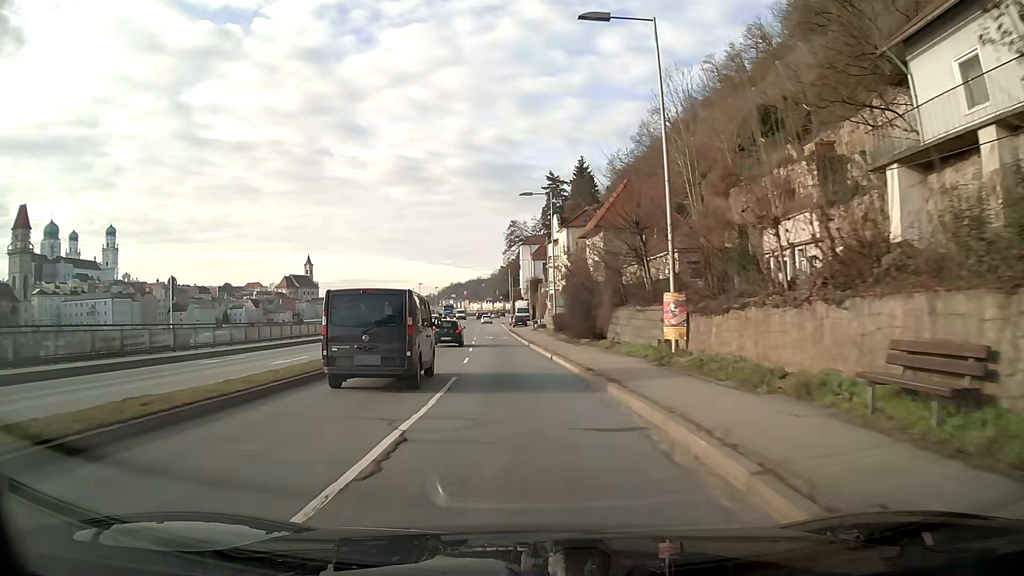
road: primary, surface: asphalt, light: Day
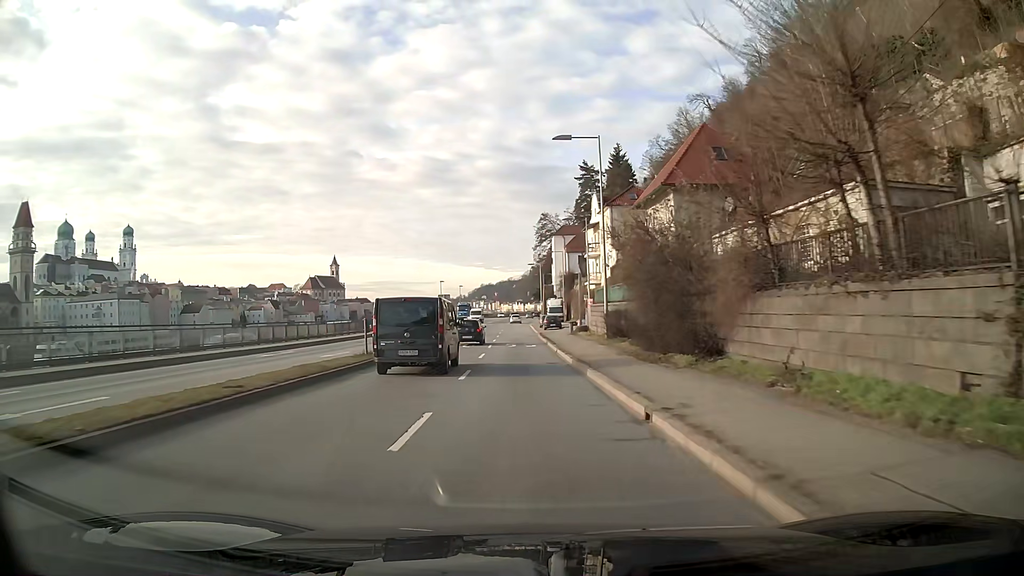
(-0.3, +15.4) m; -2°
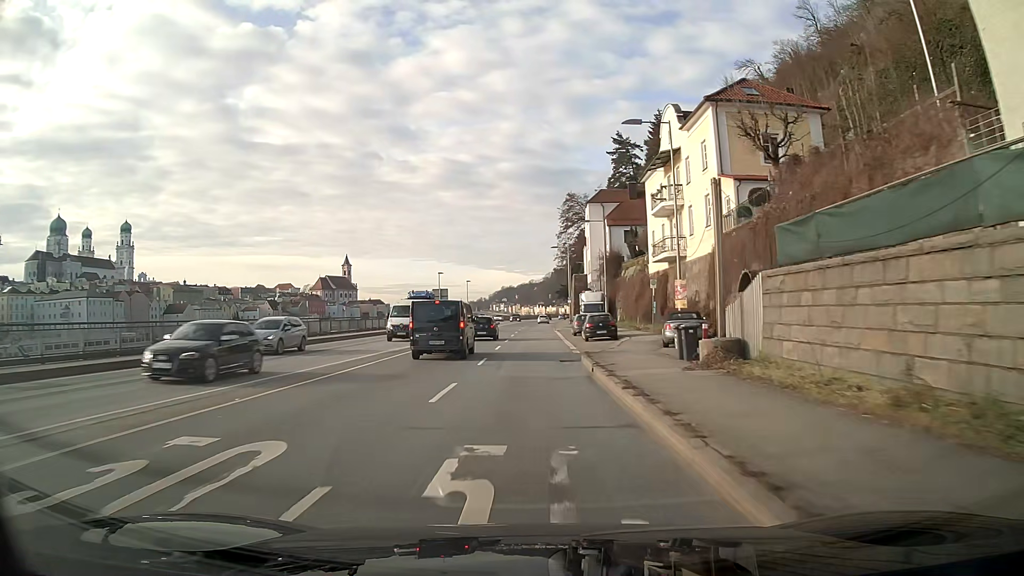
(-0.5, +32.0) m; -2°
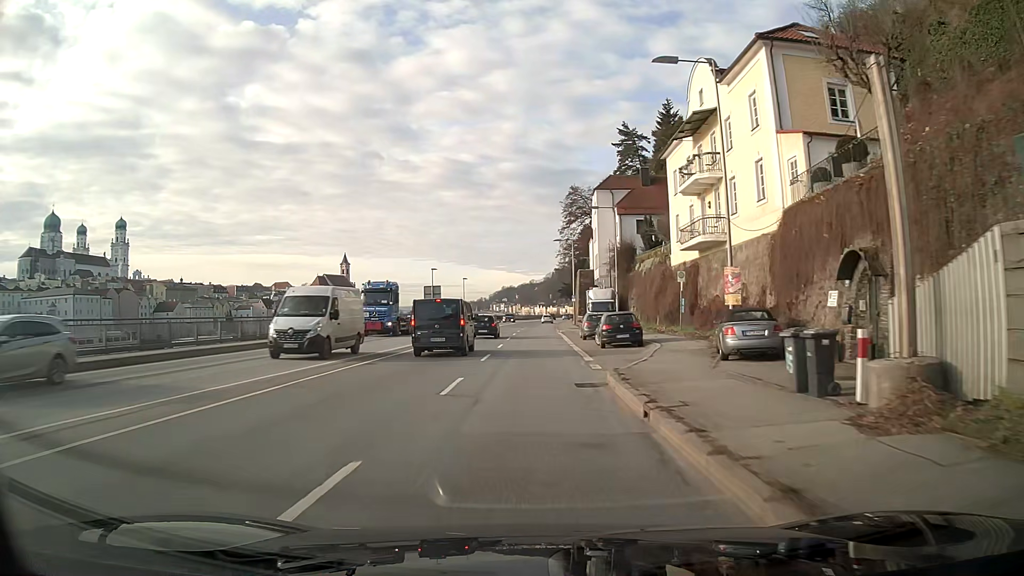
(0.0, +8.1) m; 0°
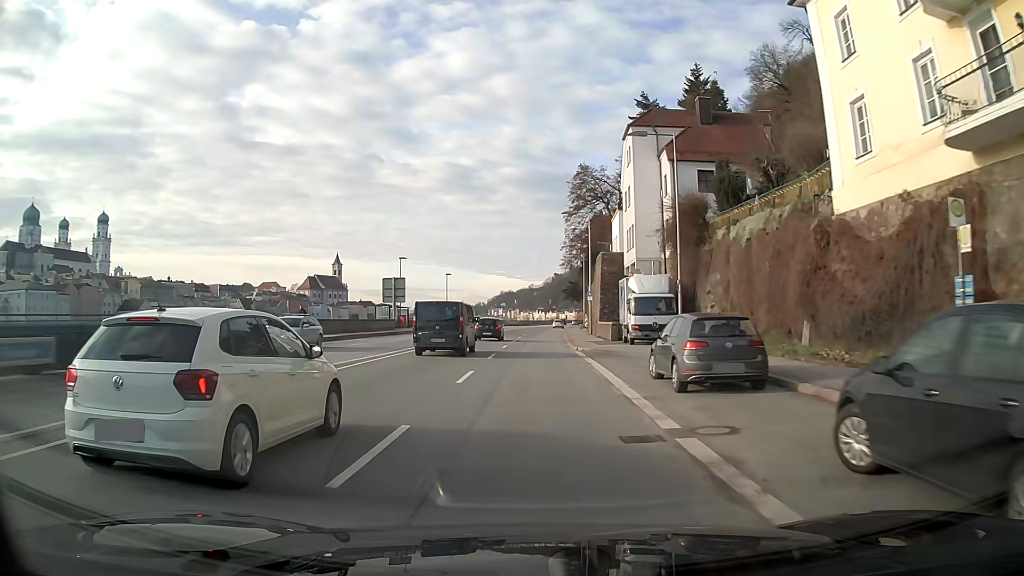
(0.0, +24.7) m; 0°
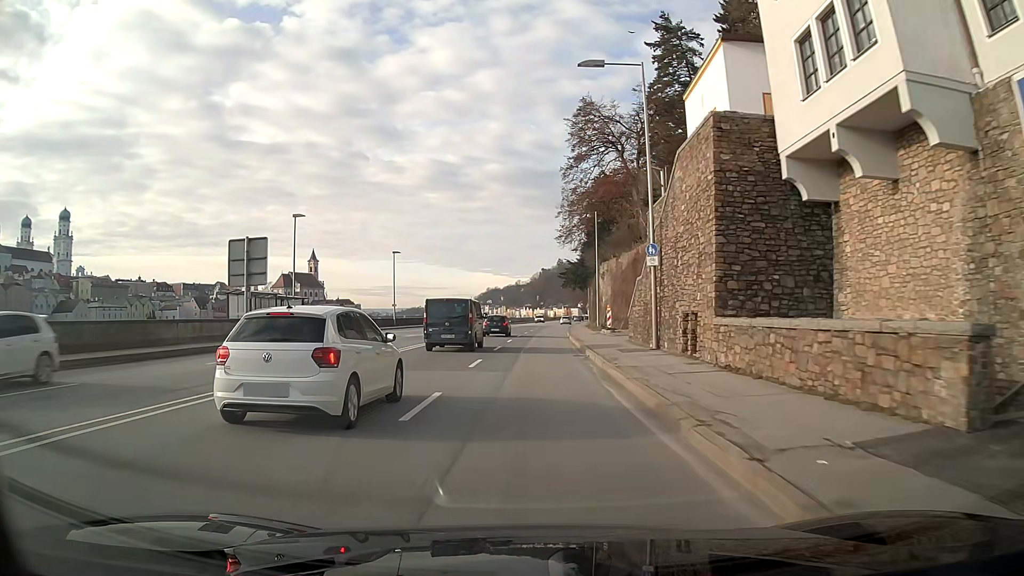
(+0.3, +32.9) m; +1°
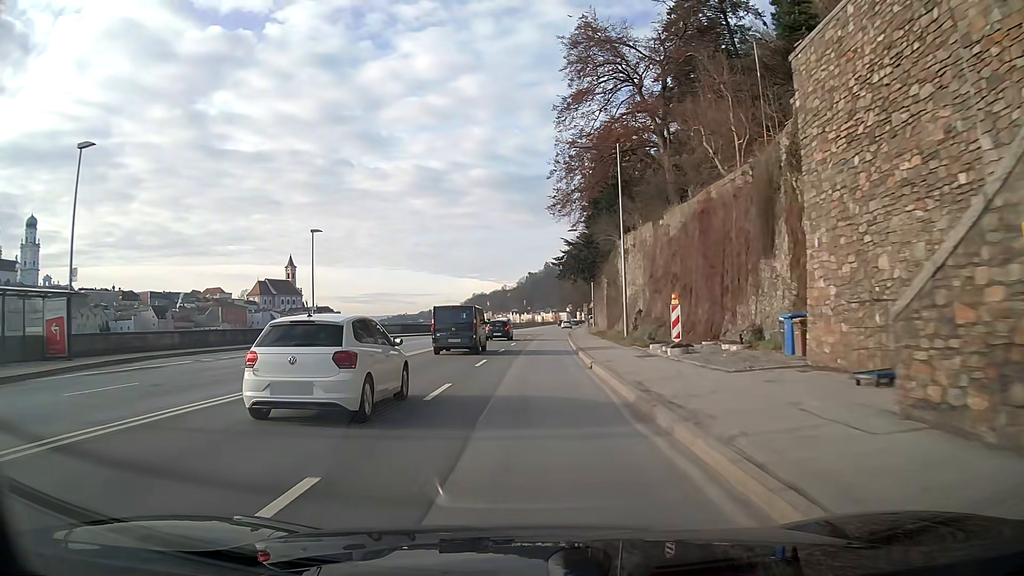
(+0.2, +24.3) m; +1°
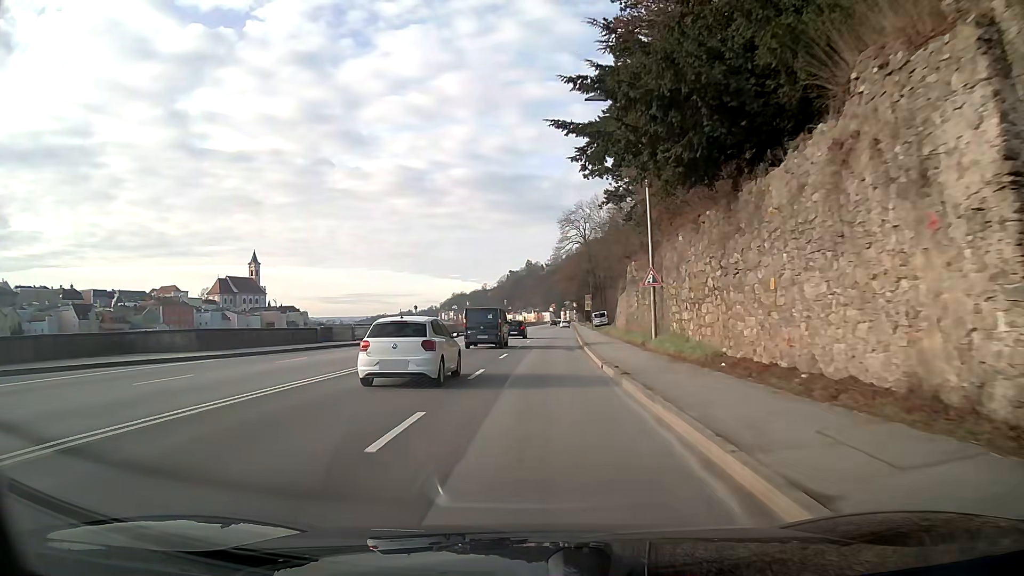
(+0.6, +40.8) m; +2°
